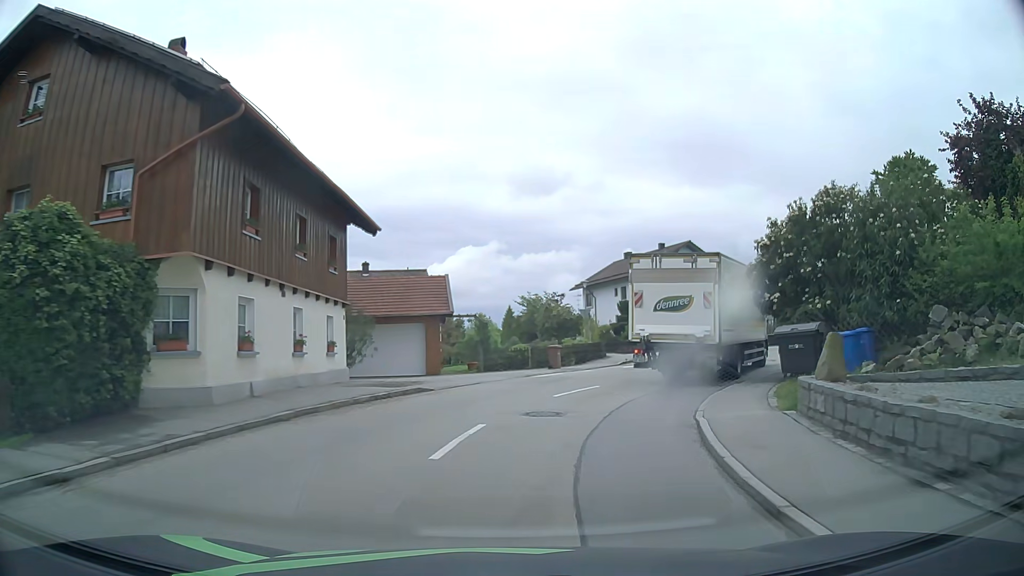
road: secondary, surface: asphalt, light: Day
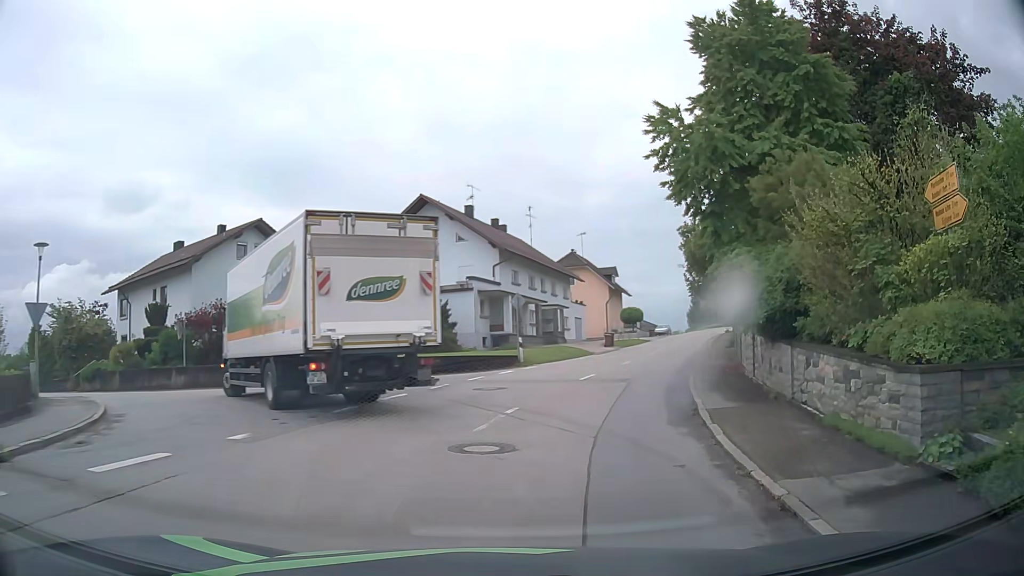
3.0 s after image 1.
(+5.7, +20.9) m; +37°
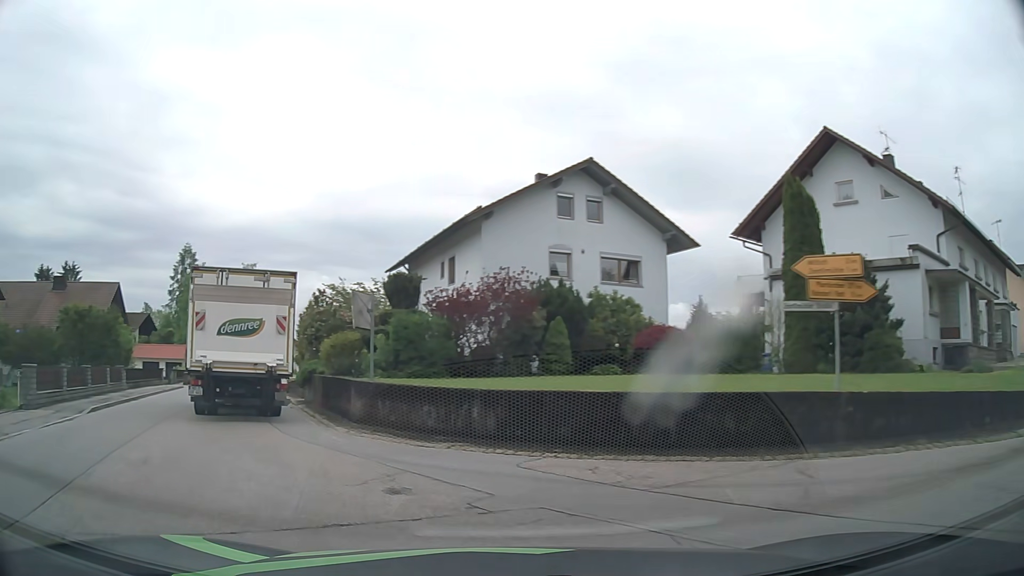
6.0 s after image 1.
(-1.8, +16.6) m; -34°
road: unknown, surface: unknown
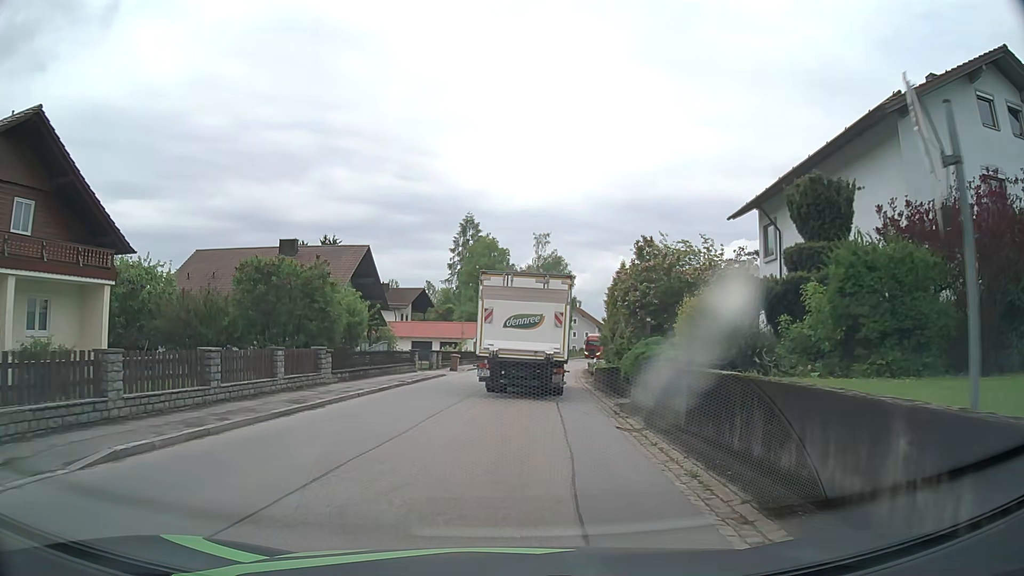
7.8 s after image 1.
(-3.6, +11.6) m; -25°
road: tertiary
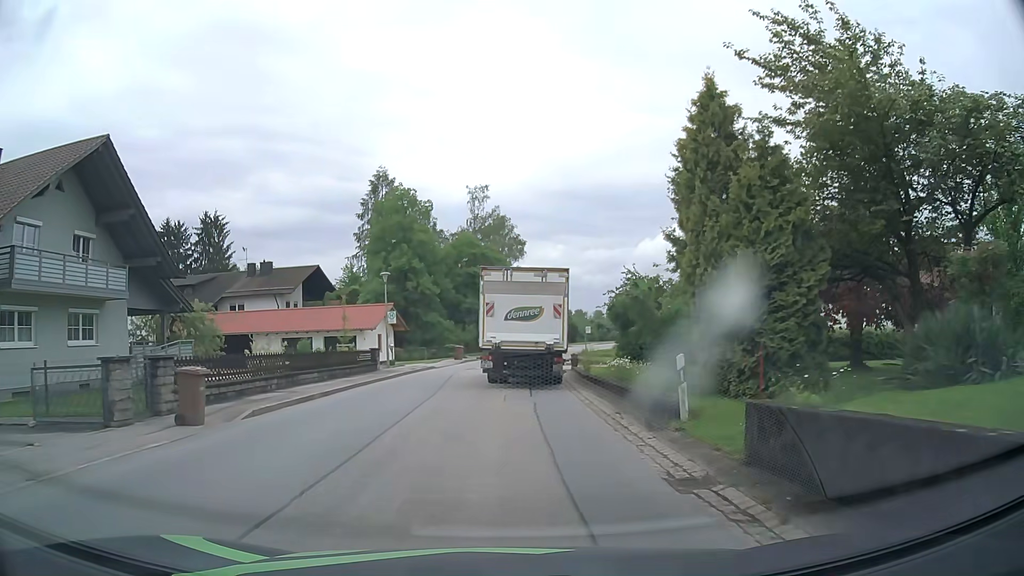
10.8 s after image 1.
(+1.1, +27.7) m; +5°
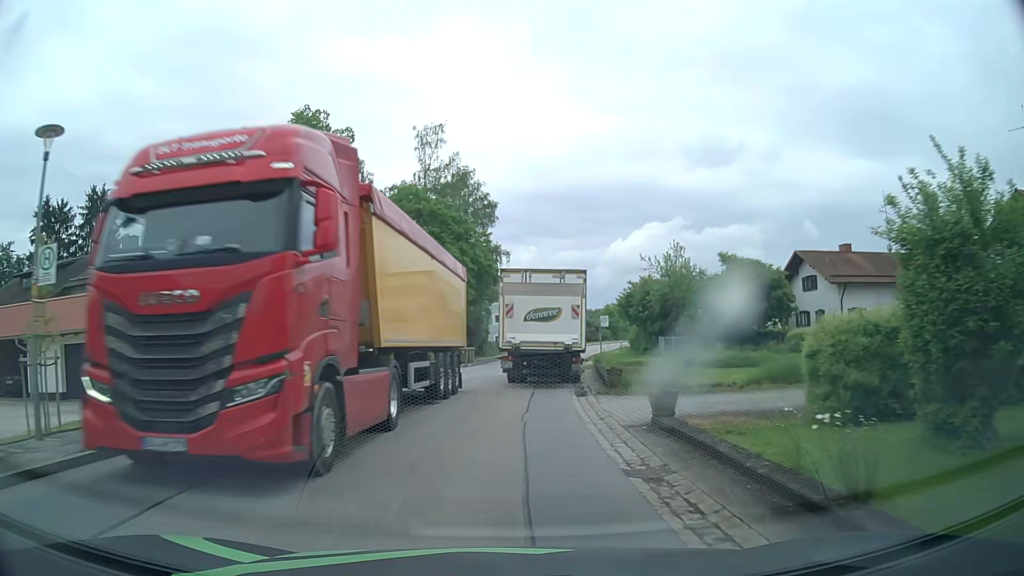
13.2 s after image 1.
(+0.4, +23.4) m; +2°
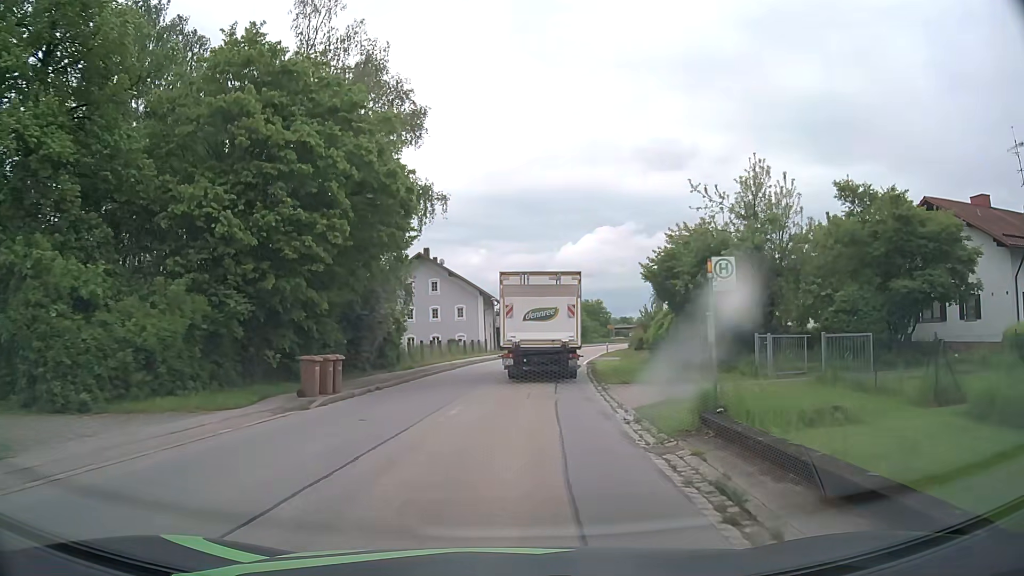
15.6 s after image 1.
(+0.7, +24.6) m; +4°
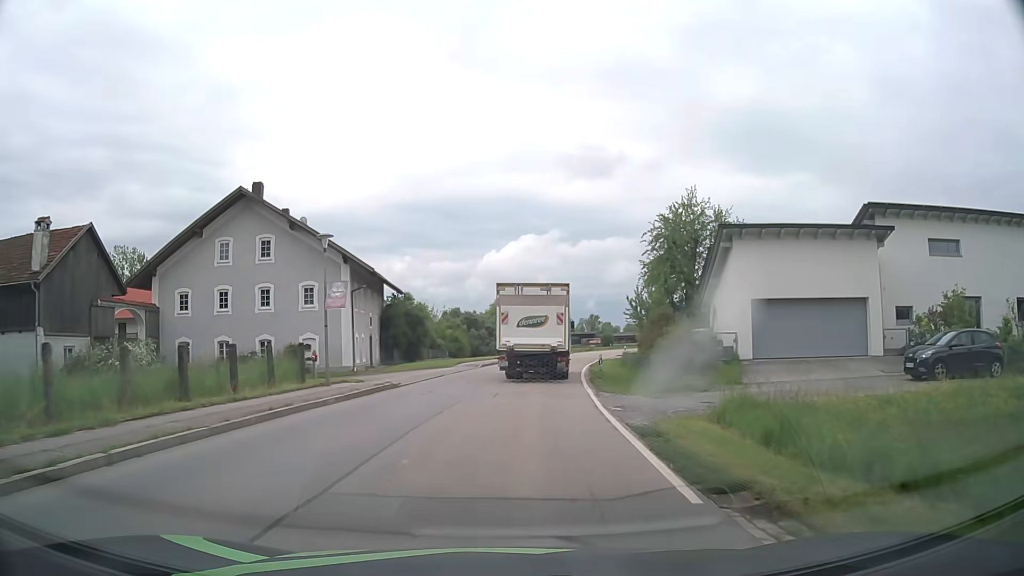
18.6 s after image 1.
(+1.8, +33.1) m; +6°
(0, +10) (+1, +20) (+2, +30) (+3, +40) (+5, +50) (+7, +60) (+9, +69) (+12, +79) (+14, +89) (+17, +98) m
